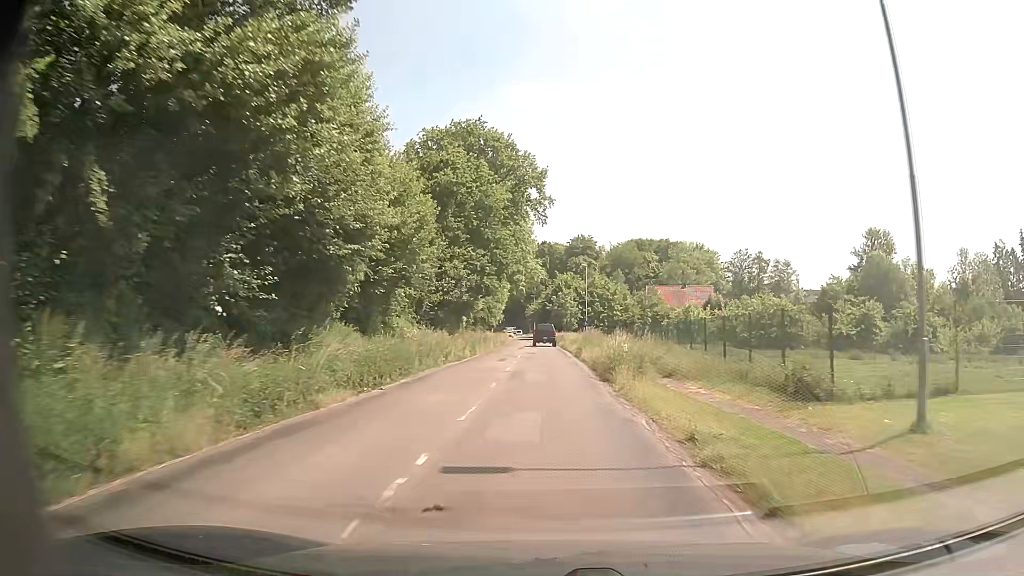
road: secondary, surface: asphalt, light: Day
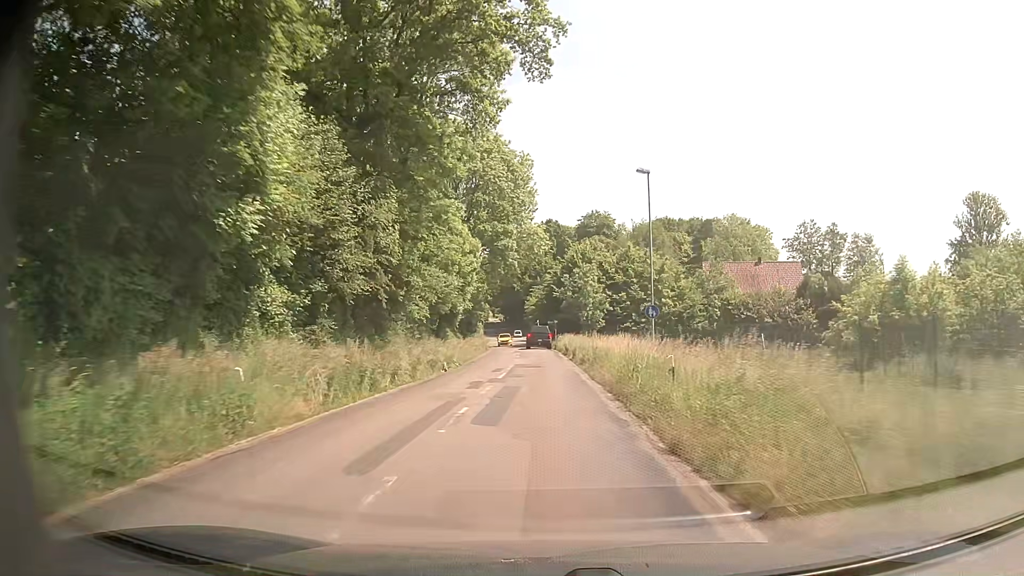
(-0.3, +43.1) m; -1°
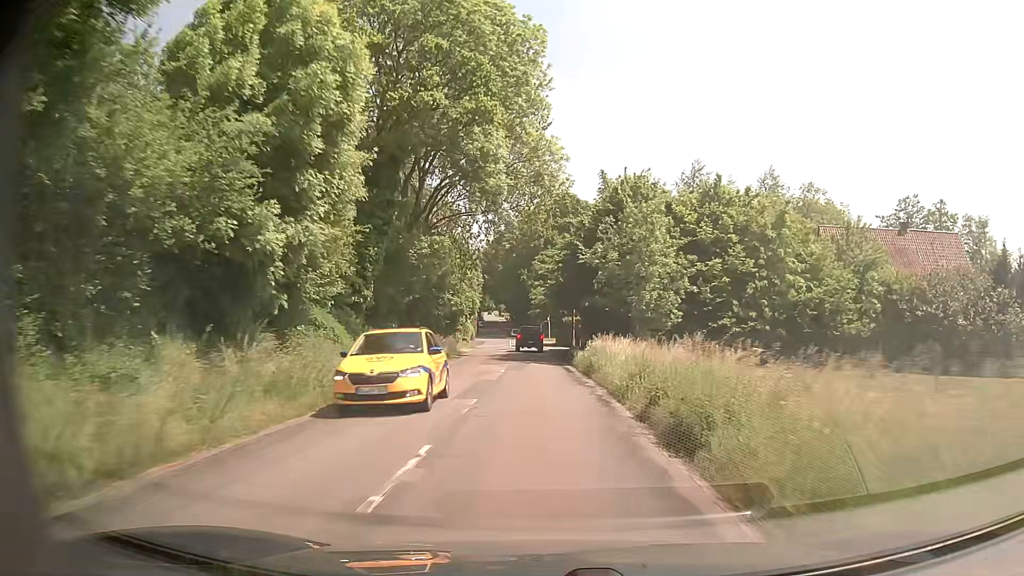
(-0.5, +34.3) m; -1°
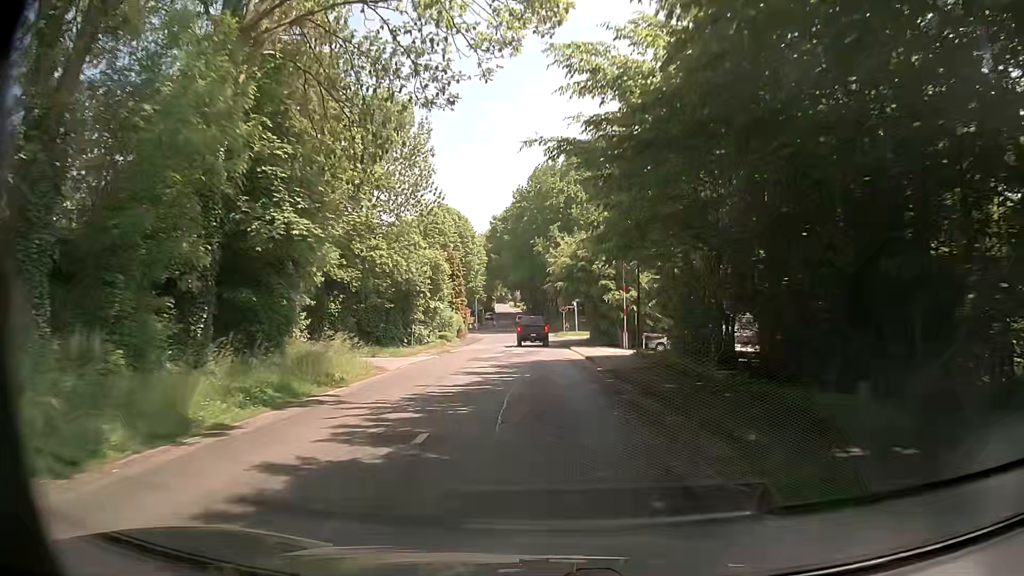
(-0.5, +33.4) m; -2°
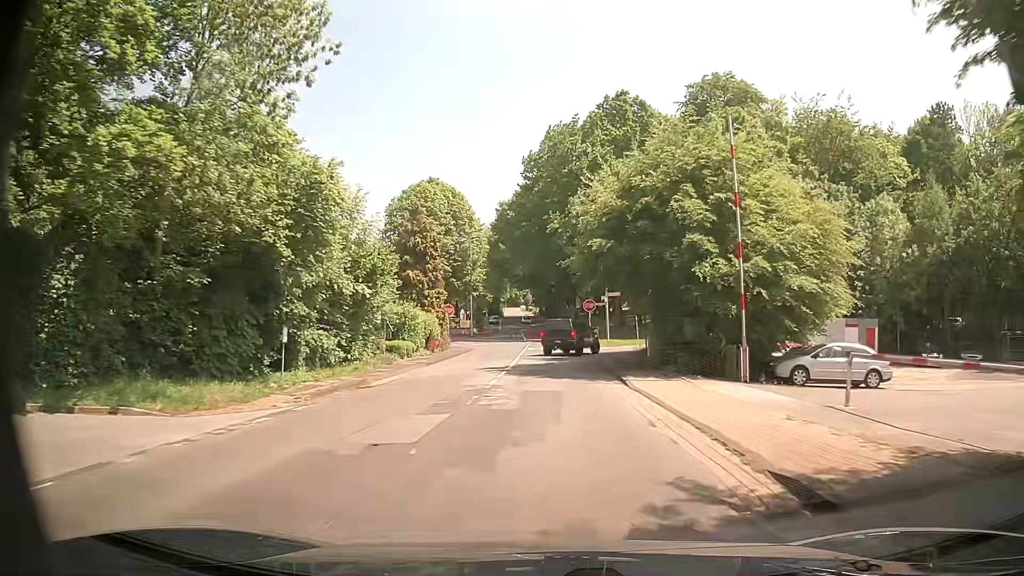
(-0.4, +22.7) m; -1°
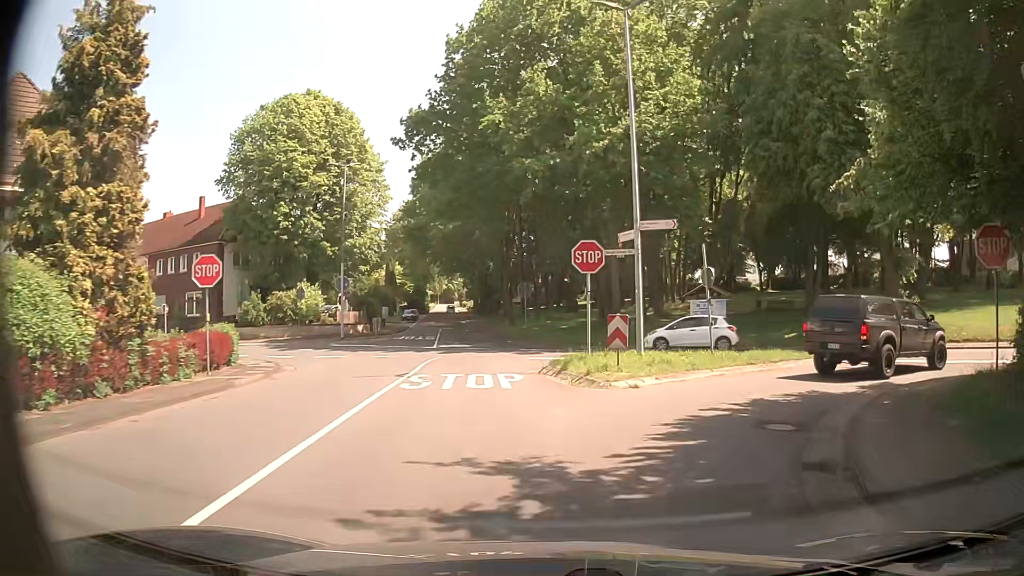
(+0.3, +32.9) m; +5°
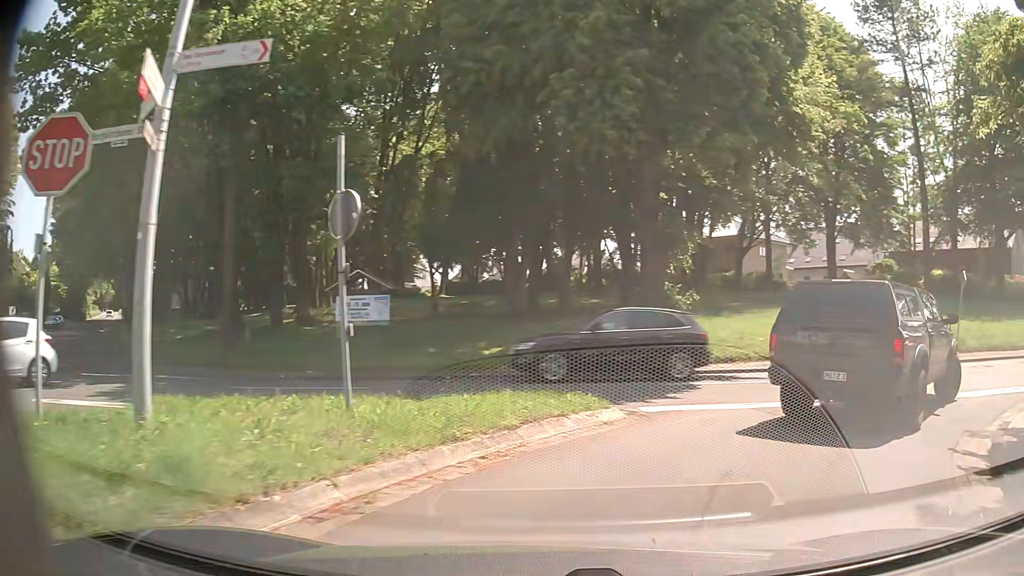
(+2.5, +11.6) m; +27°
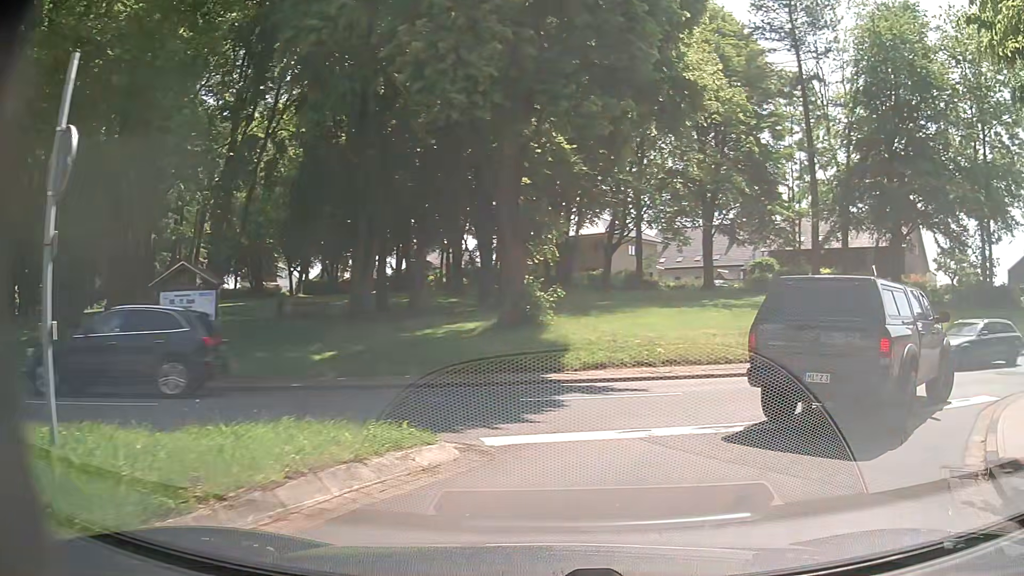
(+0.3, +2.9) m; +12°
